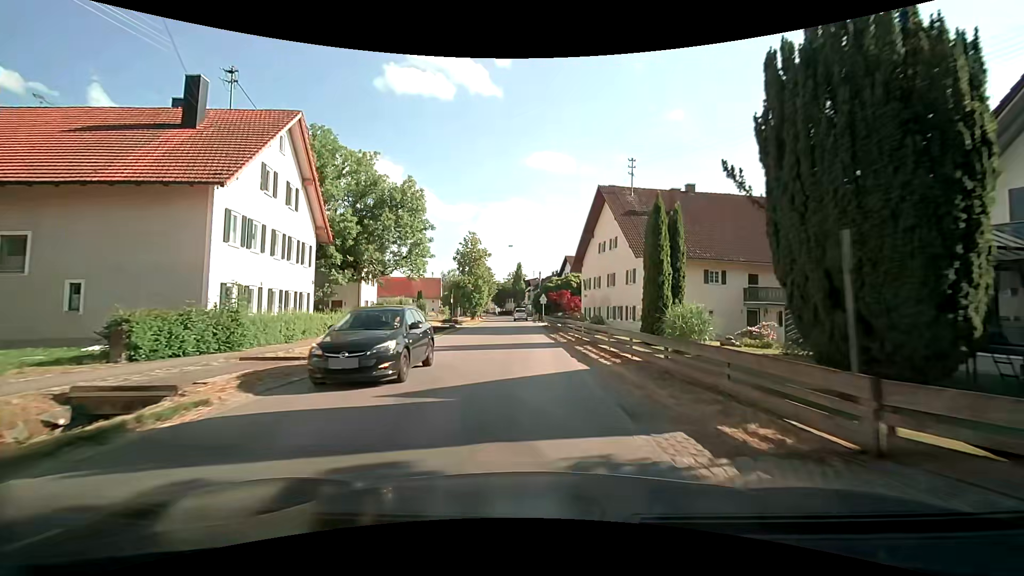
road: tertiary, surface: asphalt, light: Day
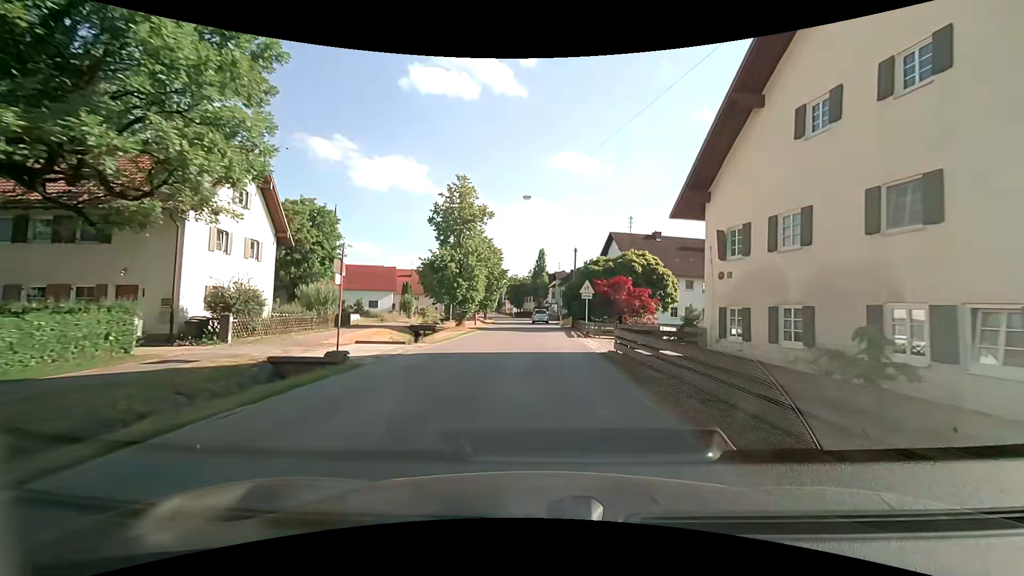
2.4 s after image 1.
(-1.0, +26.5) m; -3°
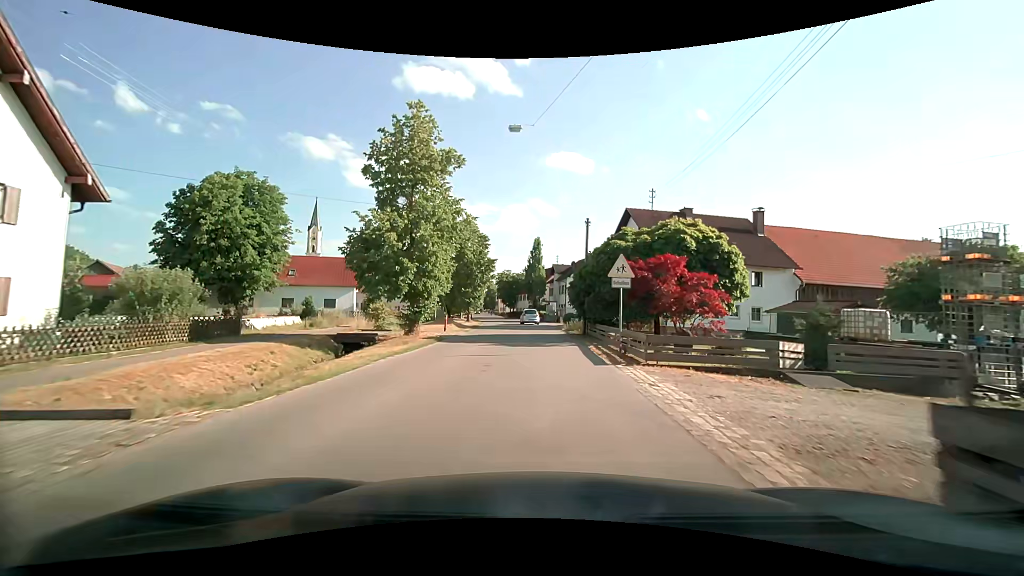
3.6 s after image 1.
(0.0, +13.1) m; 0°
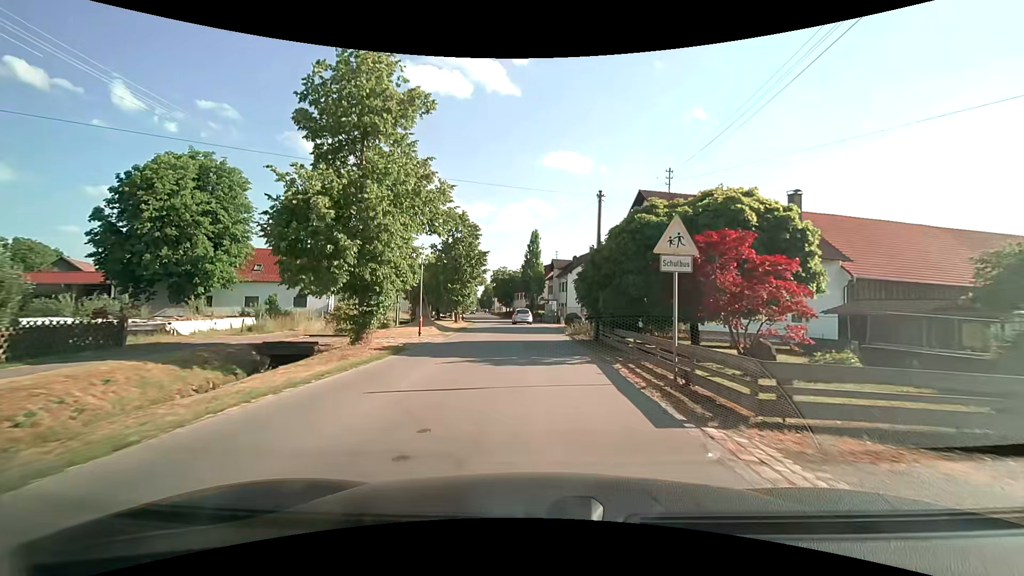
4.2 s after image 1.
(0.0, +6.5) m; 0°
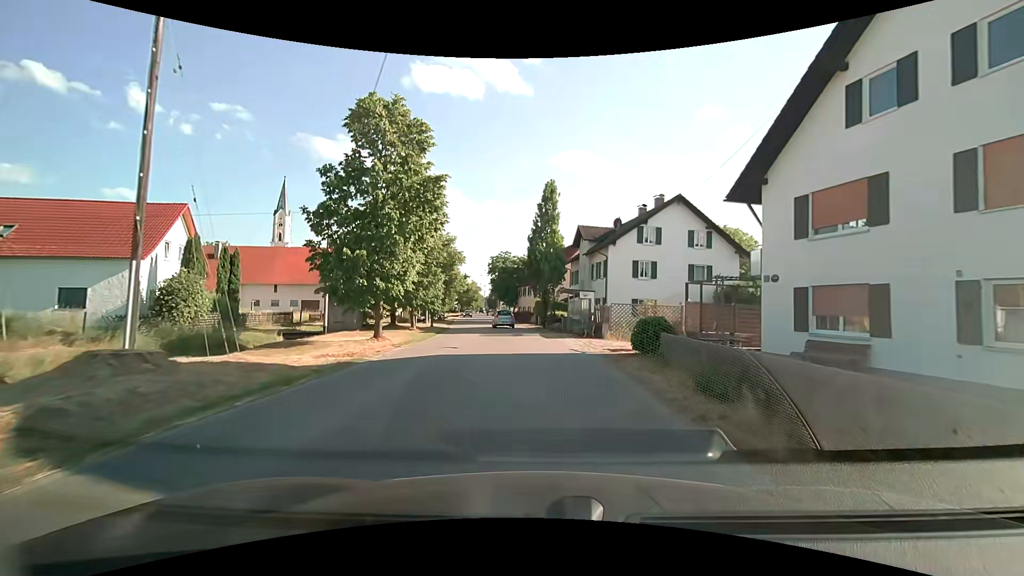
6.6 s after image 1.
(-0.2, +25.9) m; -1°
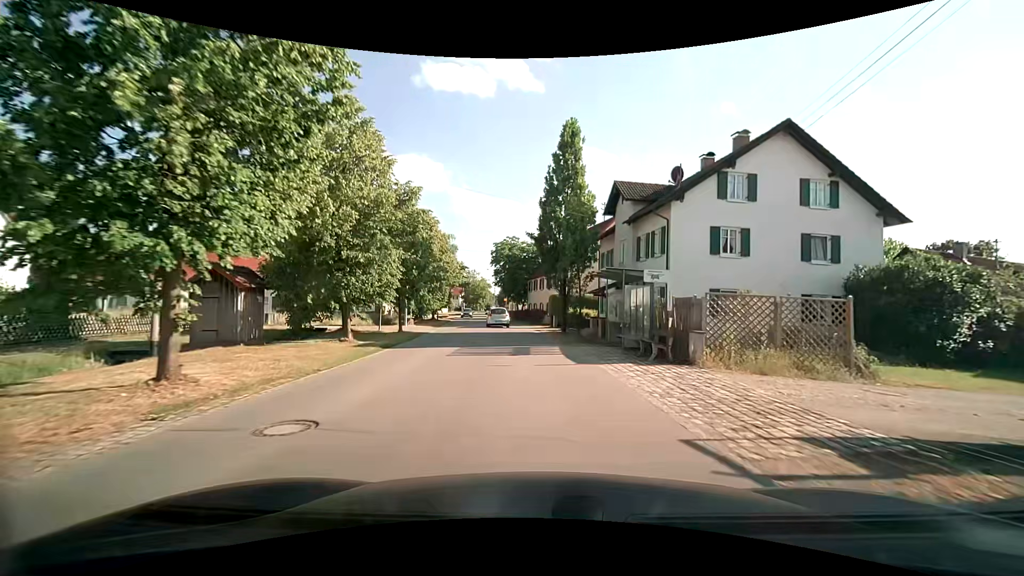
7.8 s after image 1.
(-0.2, +12.8) m; -2°
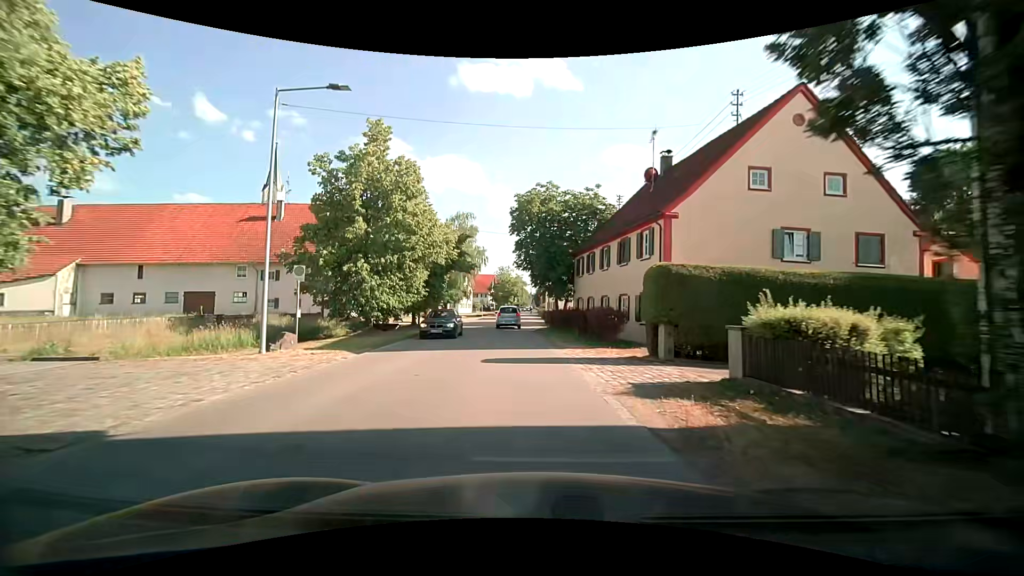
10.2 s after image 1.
(-0.7, +25.0) m; -4°
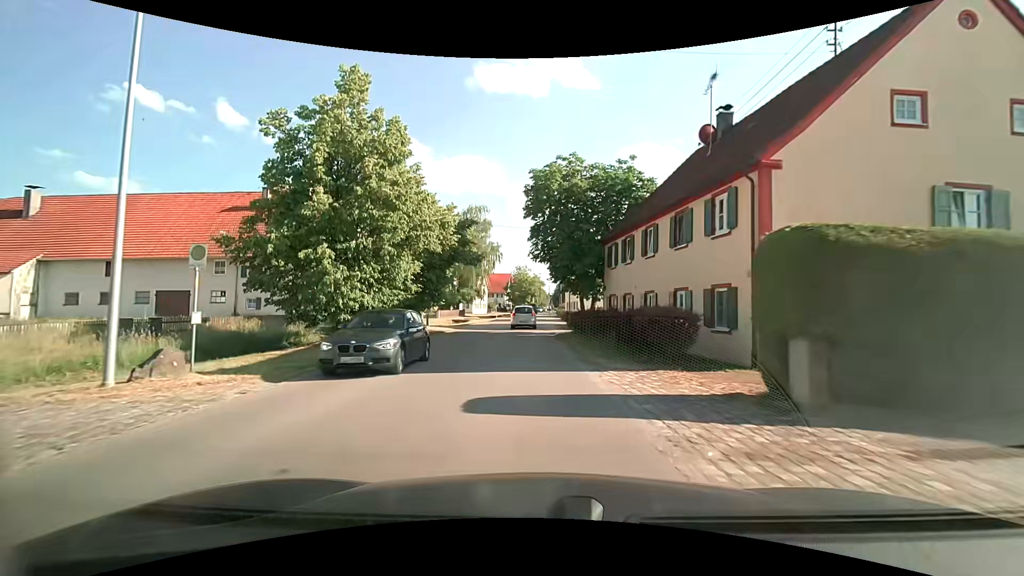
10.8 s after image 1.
(-0.1, +6.2) m; -2°
(0, +10) (-1, +20) (-1, +30) (-1, +40) (-1, +50) (0, +60) (0, +70) (0, +80) (+1, +90) (+2, +100) m
